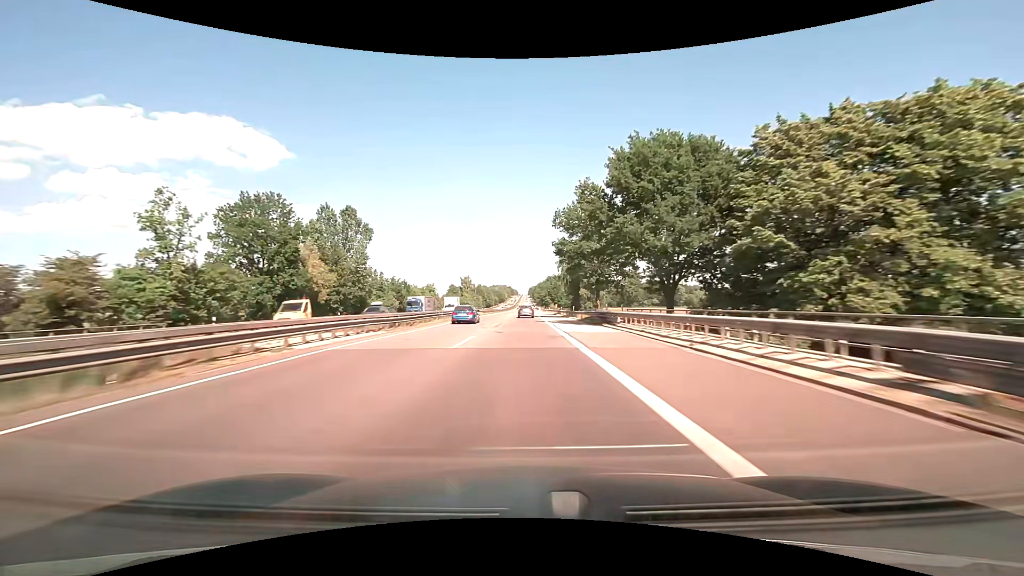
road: motorway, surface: asphalt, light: Day
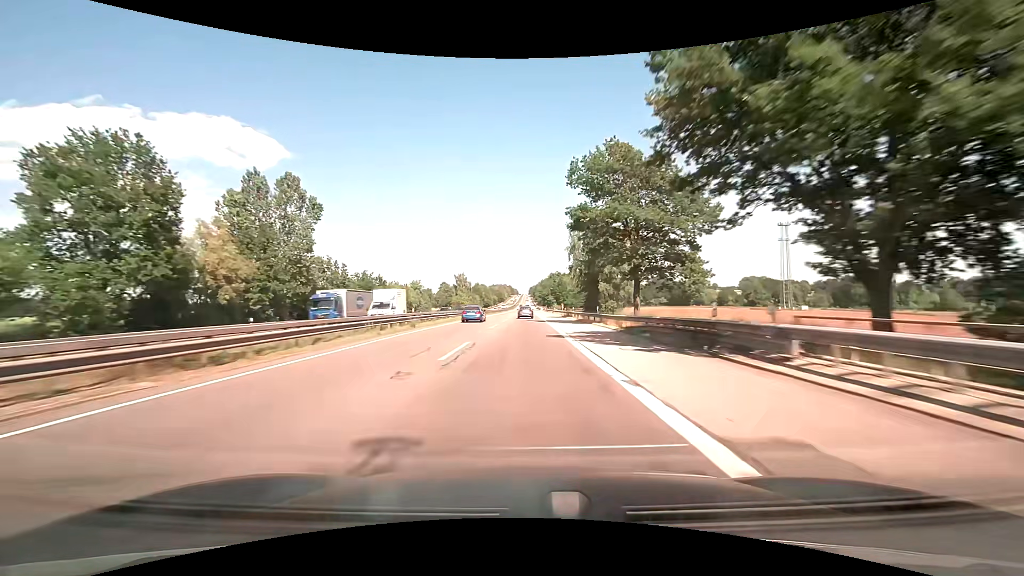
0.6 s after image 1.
(0.0, +20.2) m; 0°
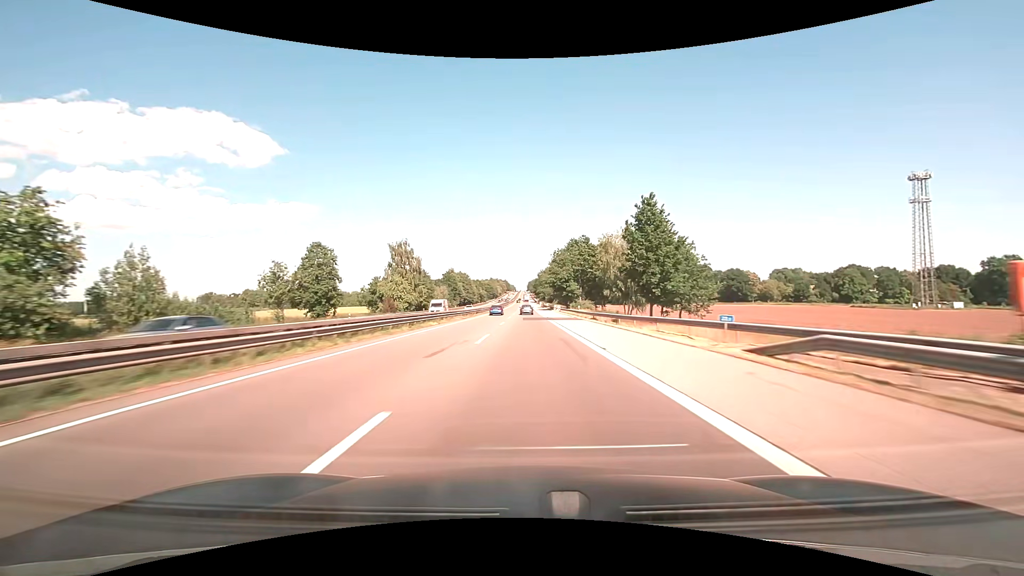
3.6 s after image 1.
(+0.1, +101.0) m; 0°
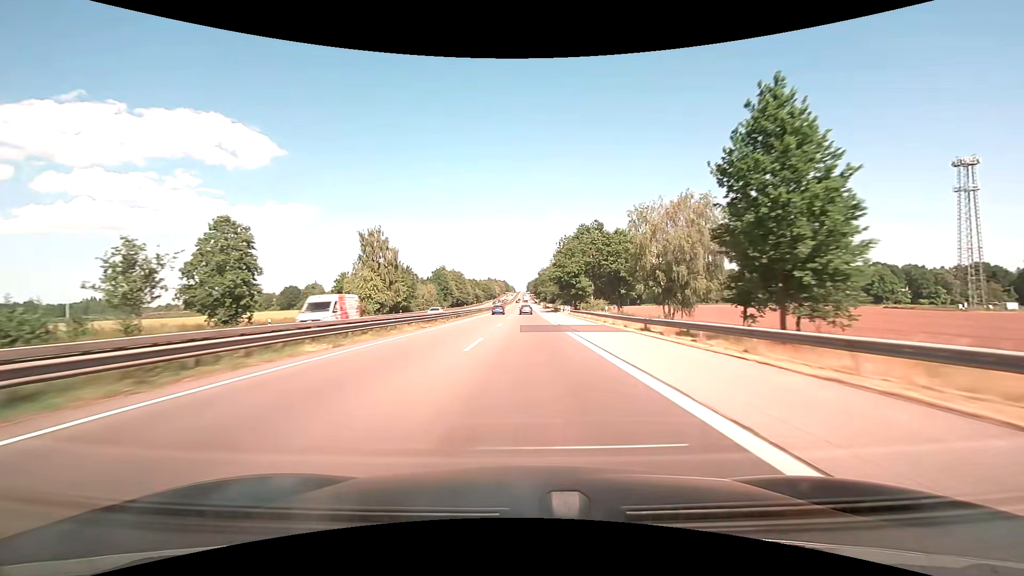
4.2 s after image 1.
(0.0, +20.3) m; 0°
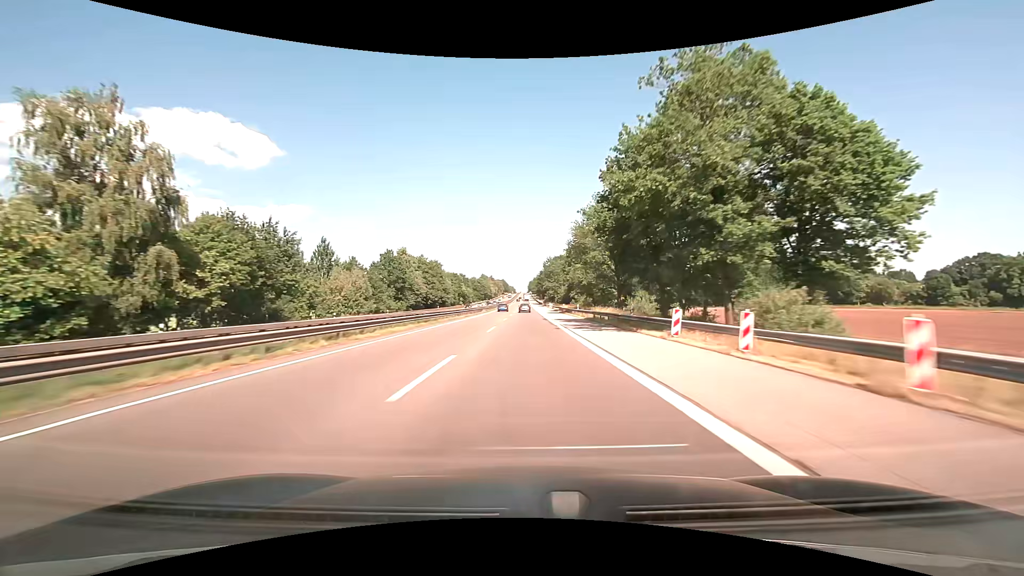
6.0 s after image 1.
(0.0, +60.9) m; 0°
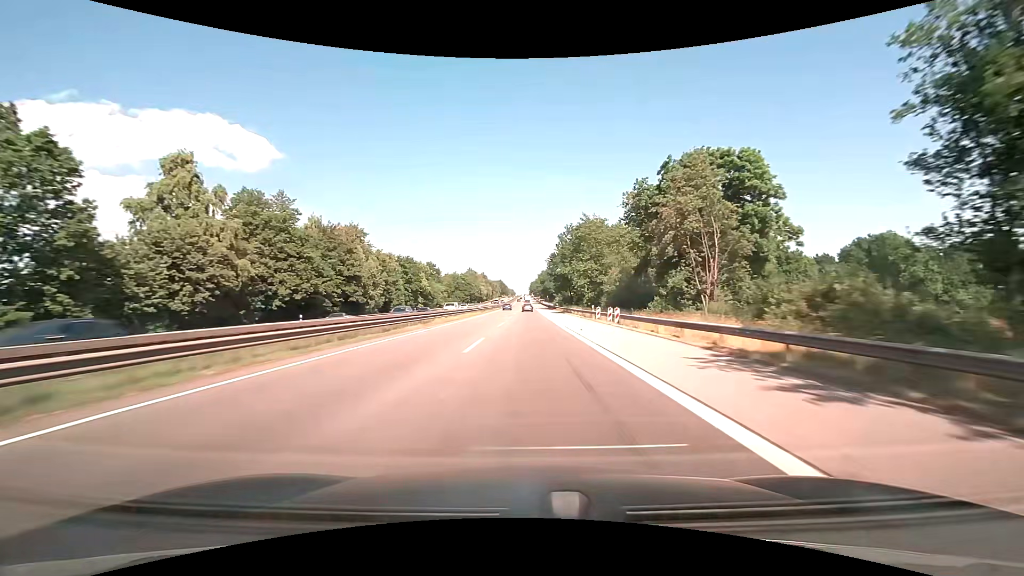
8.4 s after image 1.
(-0.1, +81.2) m; 0°
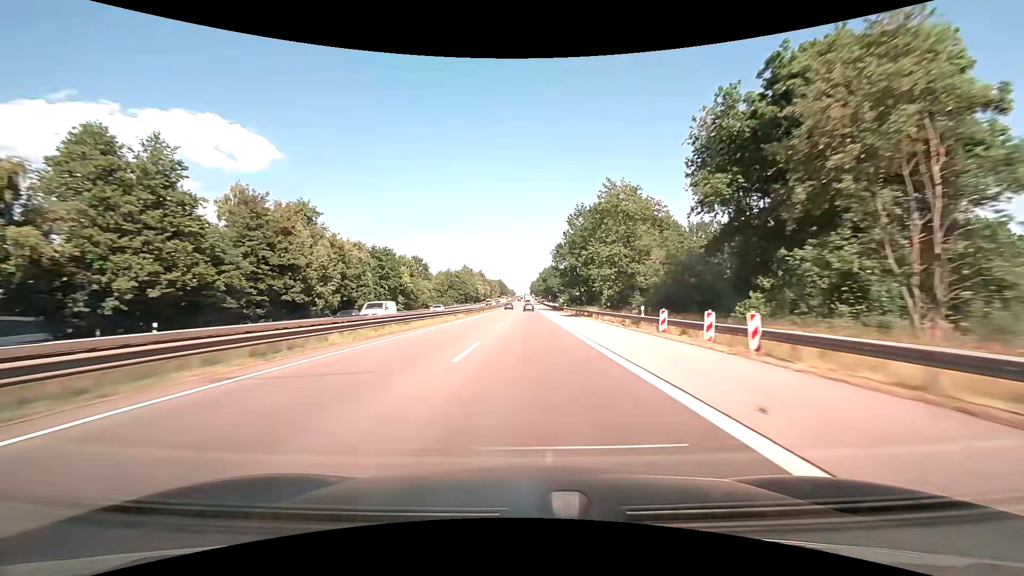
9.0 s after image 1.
(0.0, +20.2) m; 0°
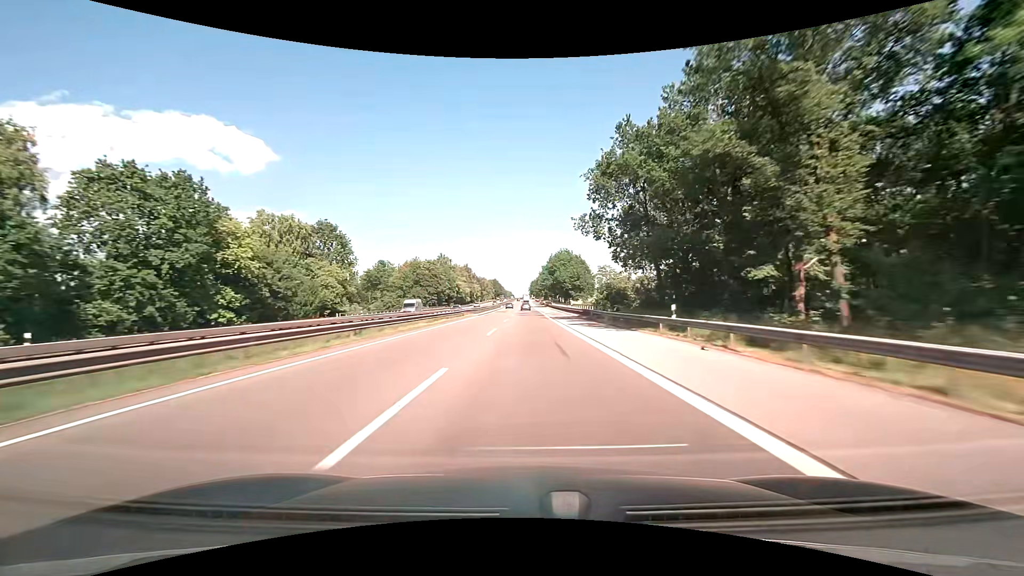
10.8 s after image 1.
(+0.1, +60.4) m; 0°
(0, +10) (0, +20) (0, +30) (0, +40) (0, +50) (0, +60) (0, +70) (0, +80) (0, +90) (0, +100) m
